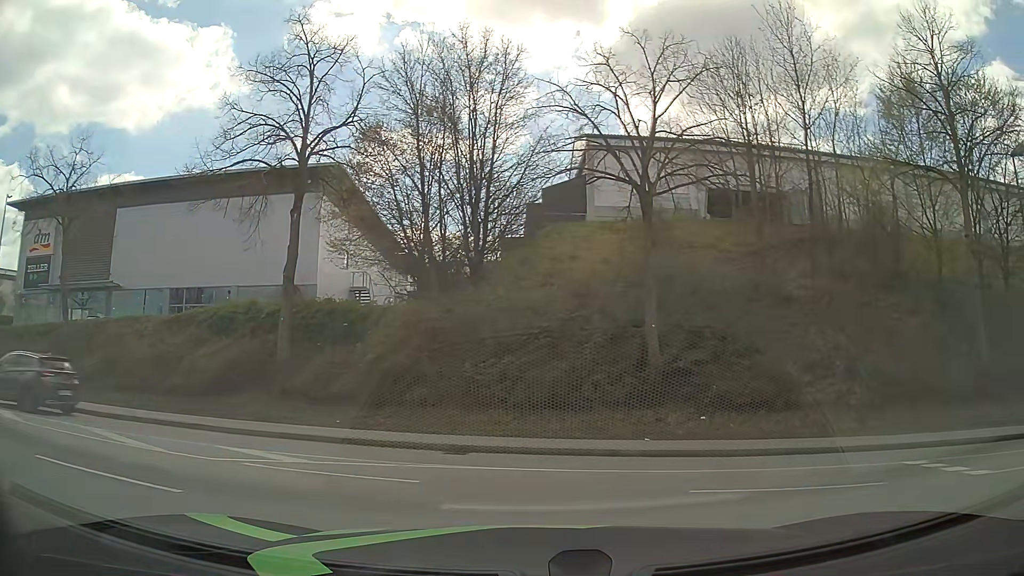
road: tertiary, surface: asphalt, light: Day
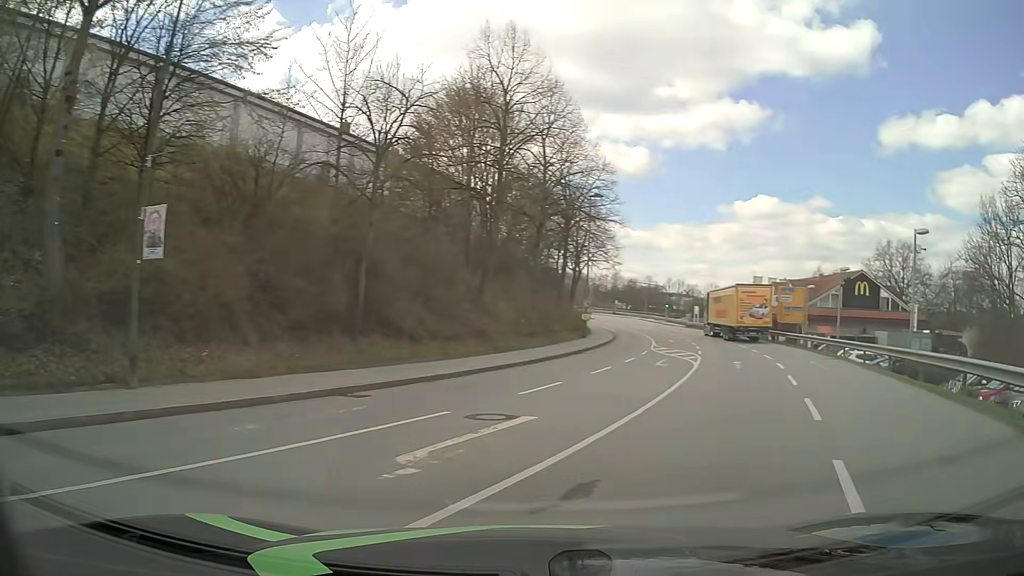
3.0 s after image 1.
(+6.1, +6.7) m; +74°
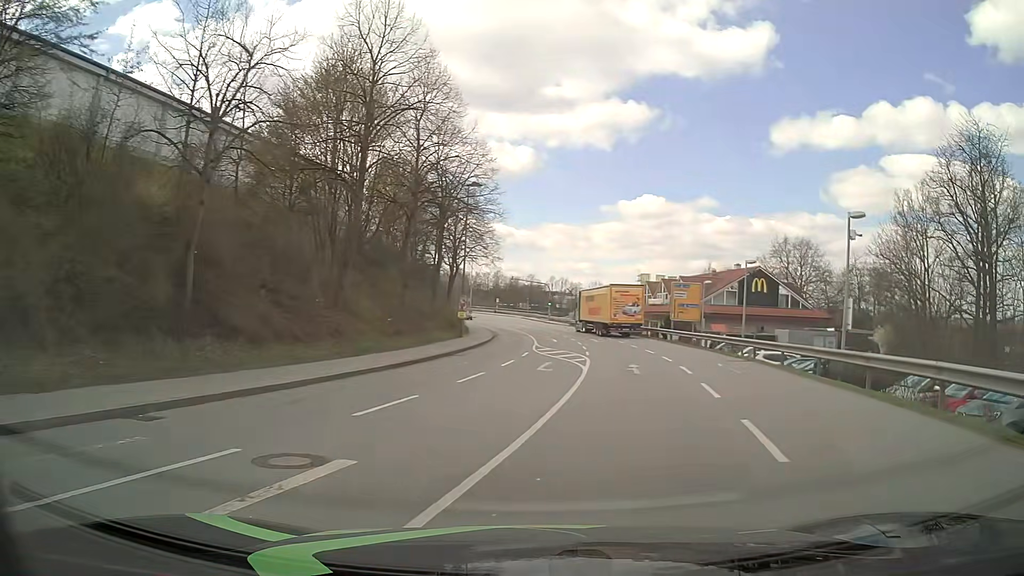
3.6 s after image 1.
(+0.3, +3.6) m; +10°
